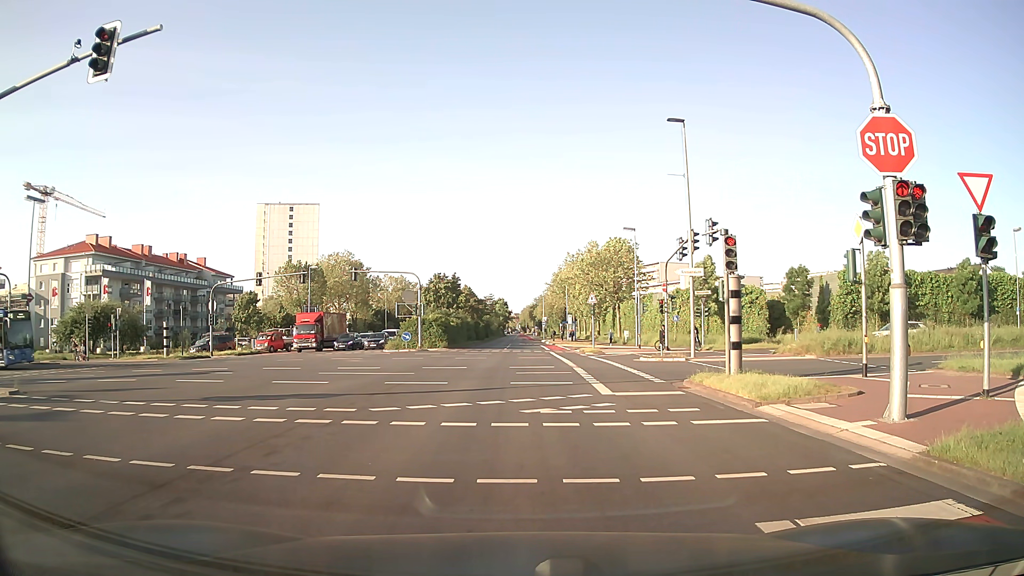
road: secondary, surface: asphalt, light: Day
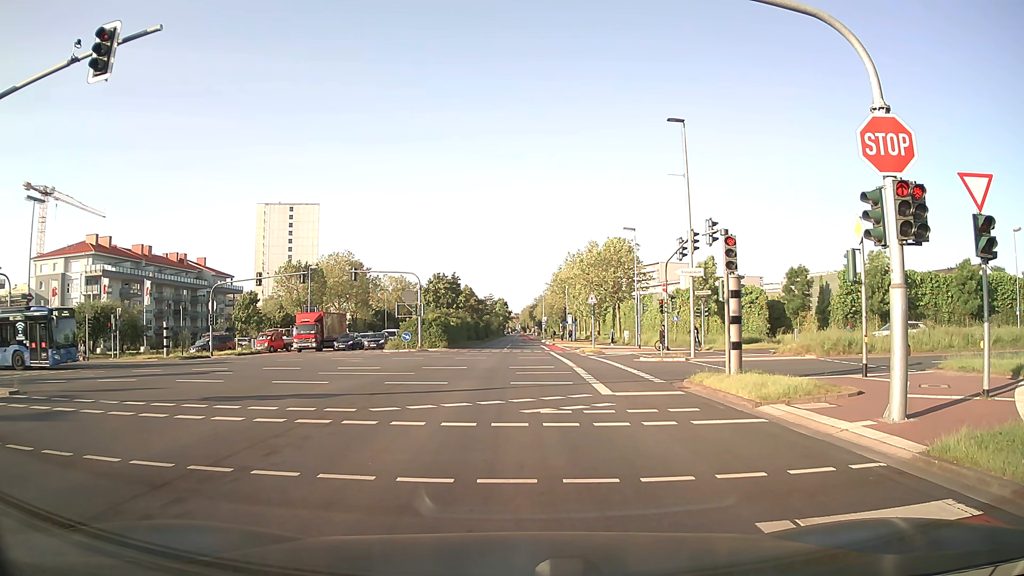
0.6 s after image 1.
(0.0, 0.0) m; 0°
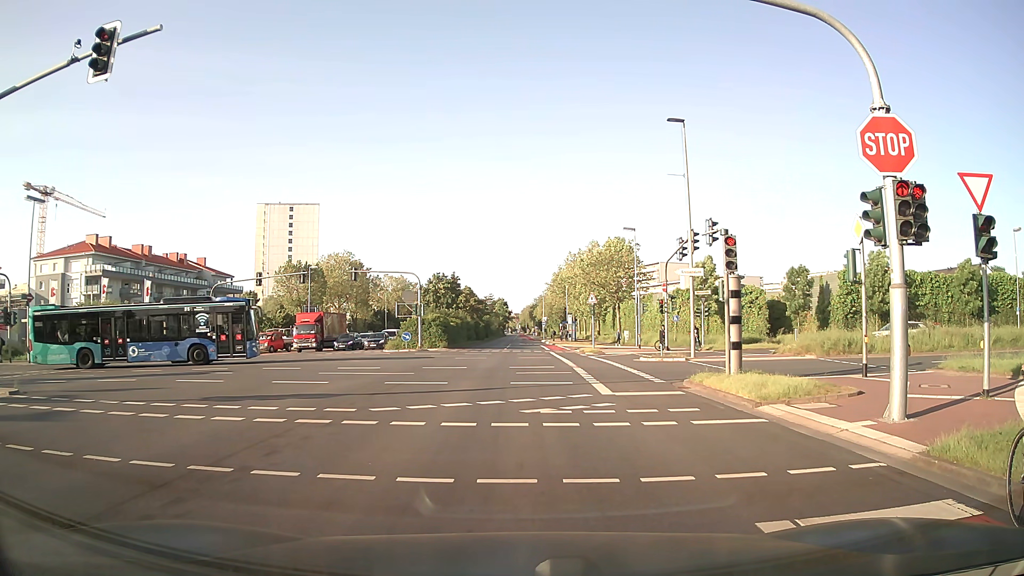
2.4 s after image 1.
(0.0, 0.0) m; 0°
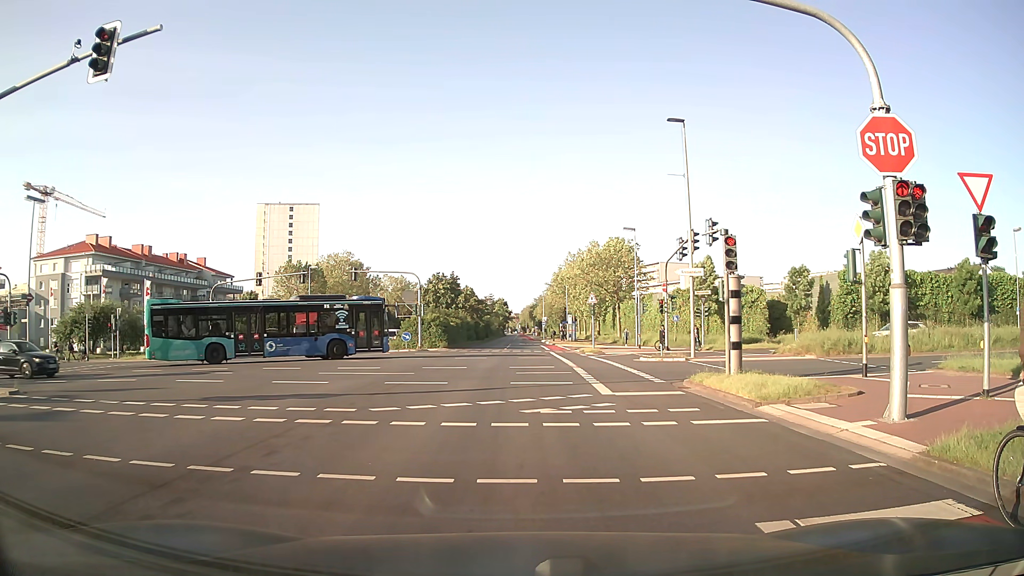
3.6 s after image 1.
(0.0, 0.0) m; 0°
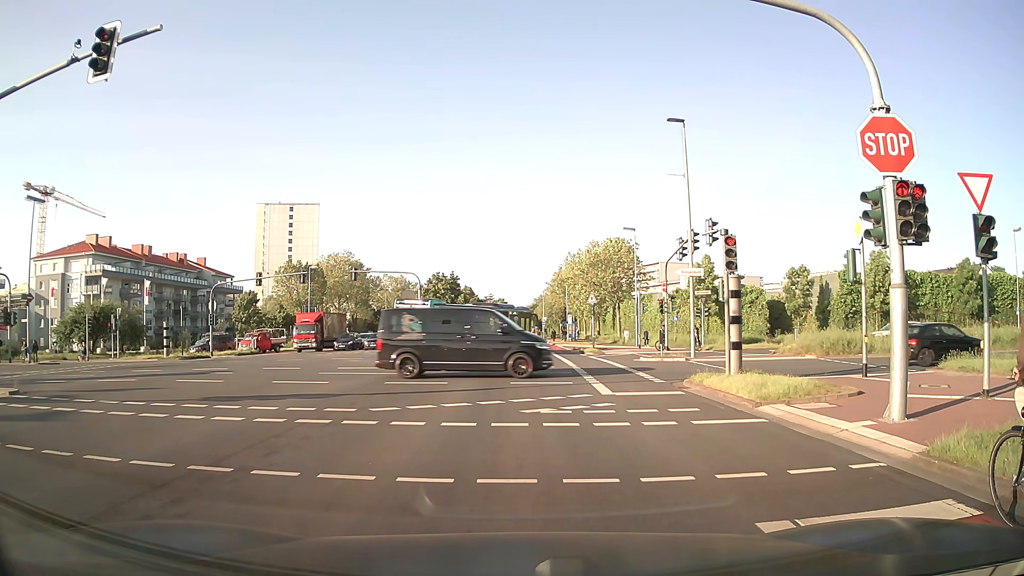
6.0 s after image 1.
(0.0, 0.0) m; 0°
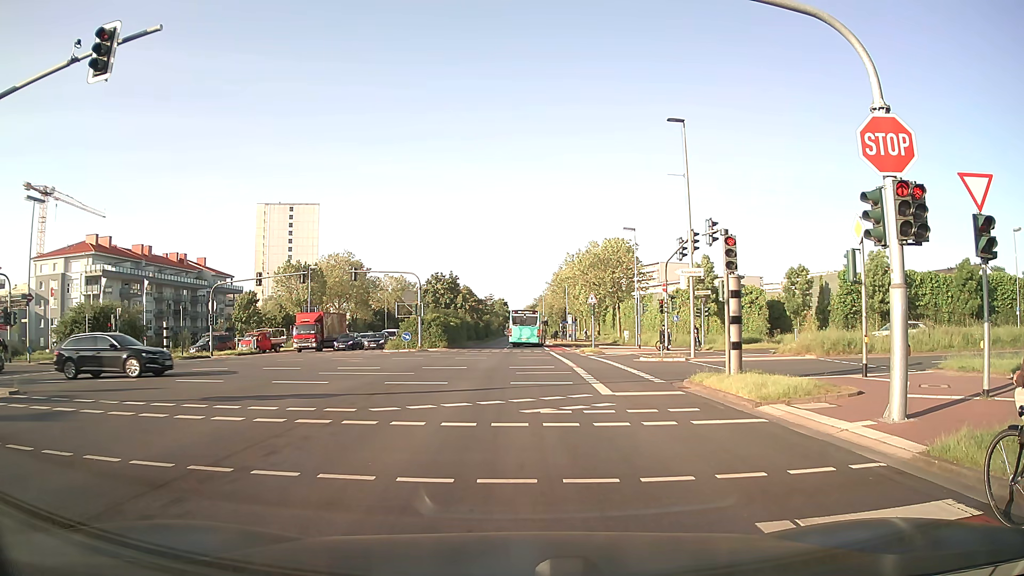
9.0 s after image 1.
(0.0, 0.0) m; 0°
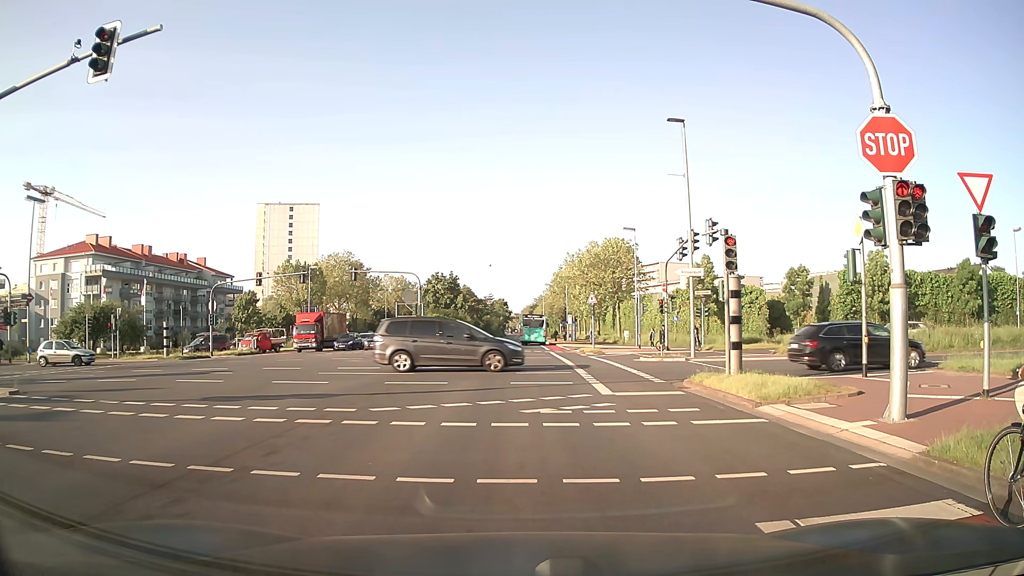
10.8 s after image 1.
(0.0, 0.0) m; 0°
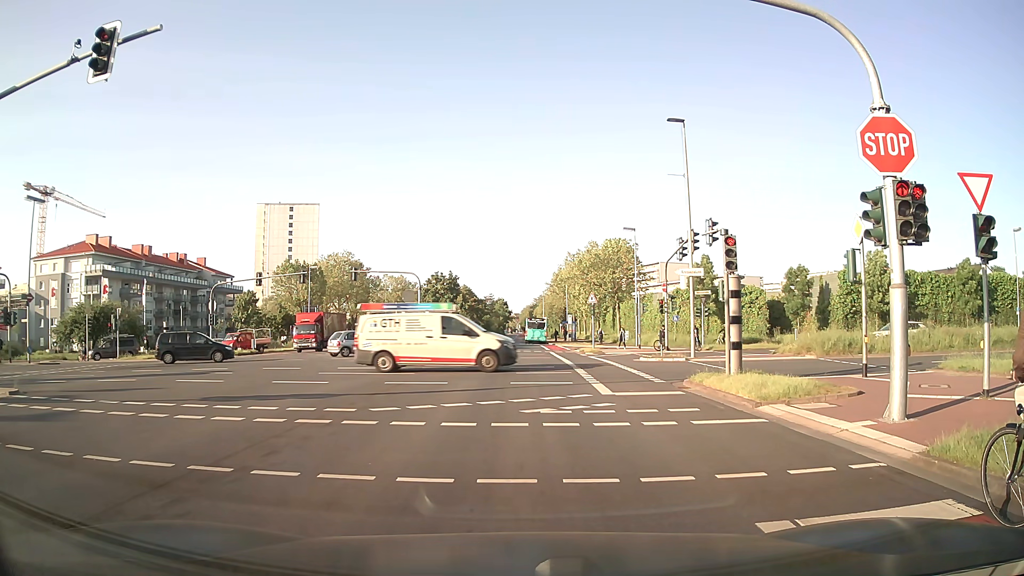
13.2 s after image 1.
(0.0, 0.0) m; 0°
(0, +10) (0, +20) (0, +30) (+1, +40) (+1, +50) (+1, +60) (+1, +70) (+1, +80) (+1, +90) (+1, +100) m
